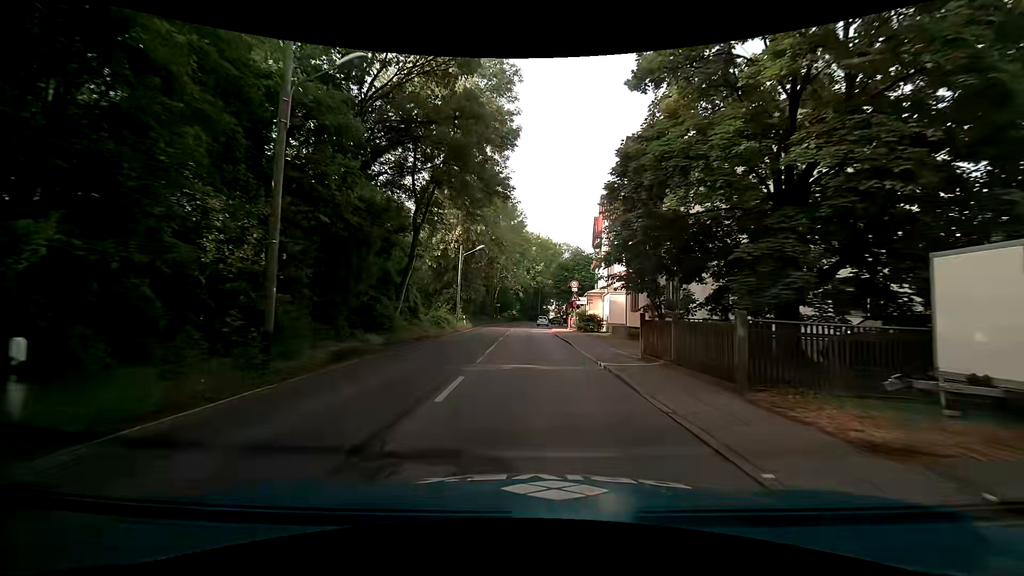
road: secondary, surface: asphalt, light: Day
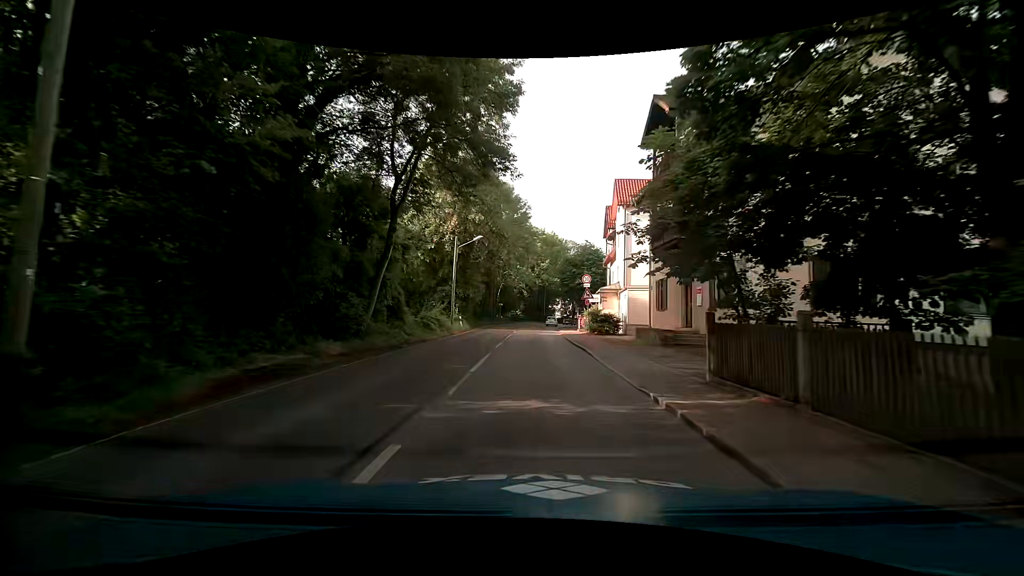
(+0.1, +5.5) m; 0°
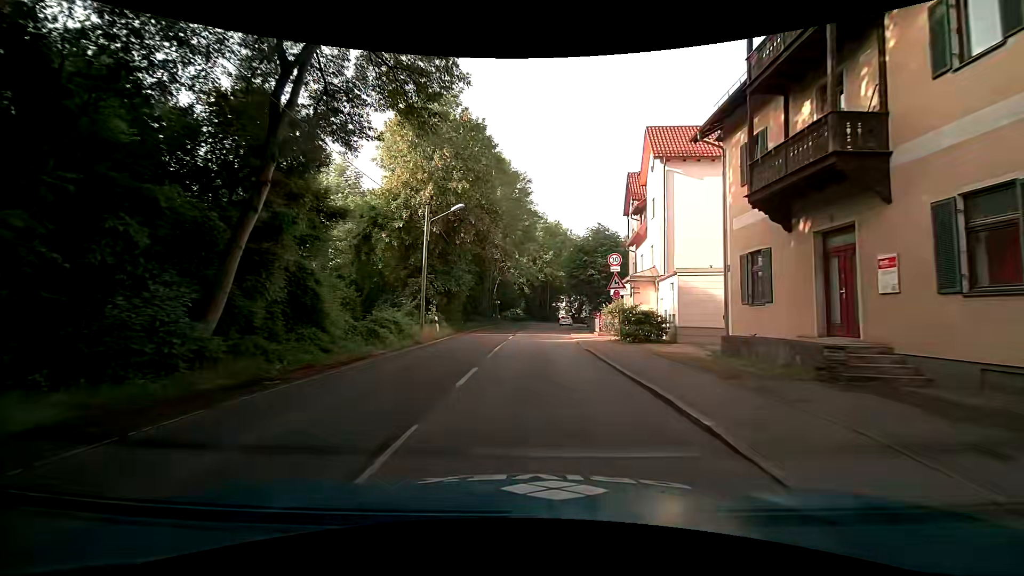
(+0.1, +11.1) m; 0°
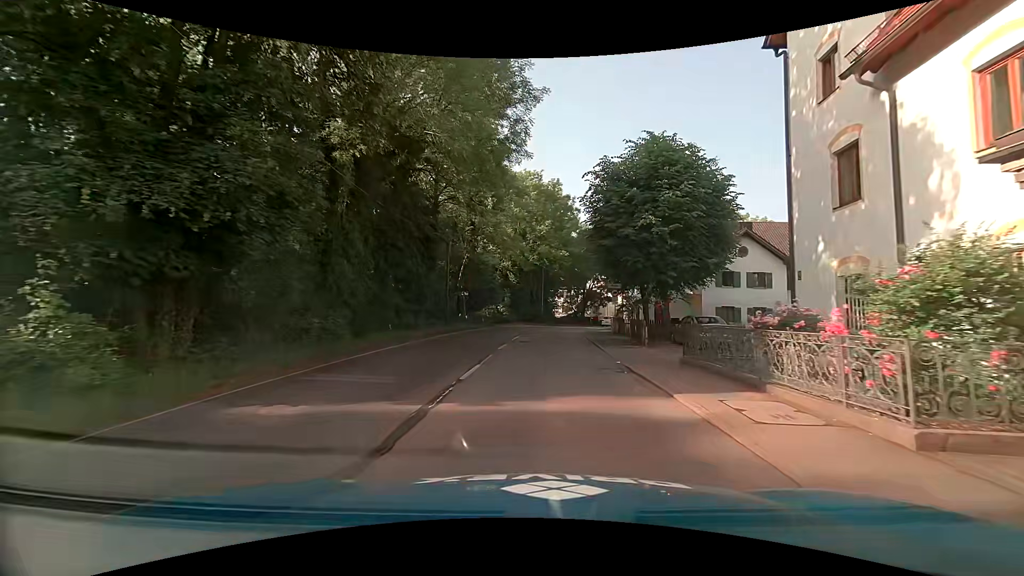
(+0.3, +26.2) m; +1°
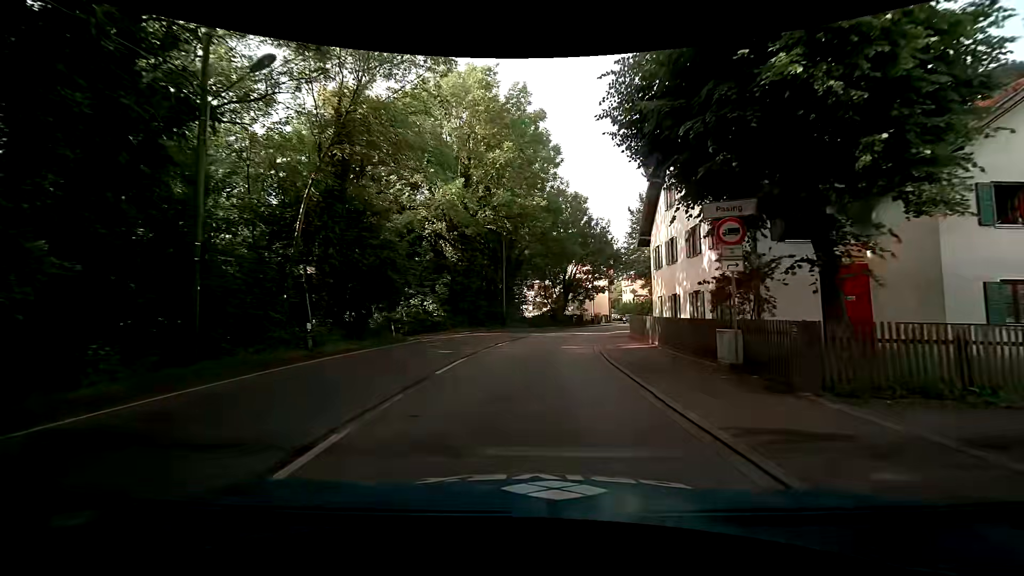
(+0.9, +25.5) m; +4°
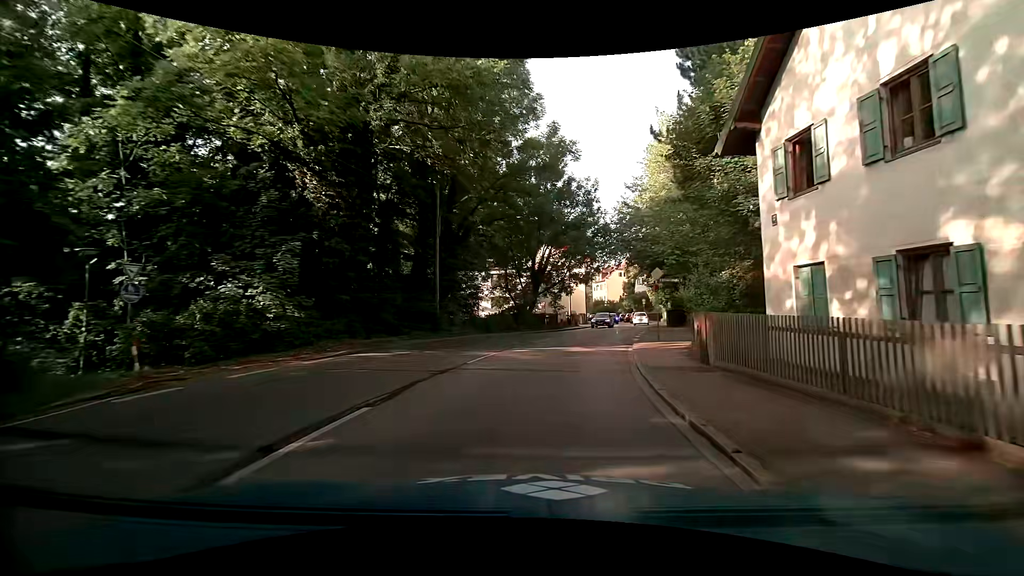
(+0.2, +17.1) m; +4°
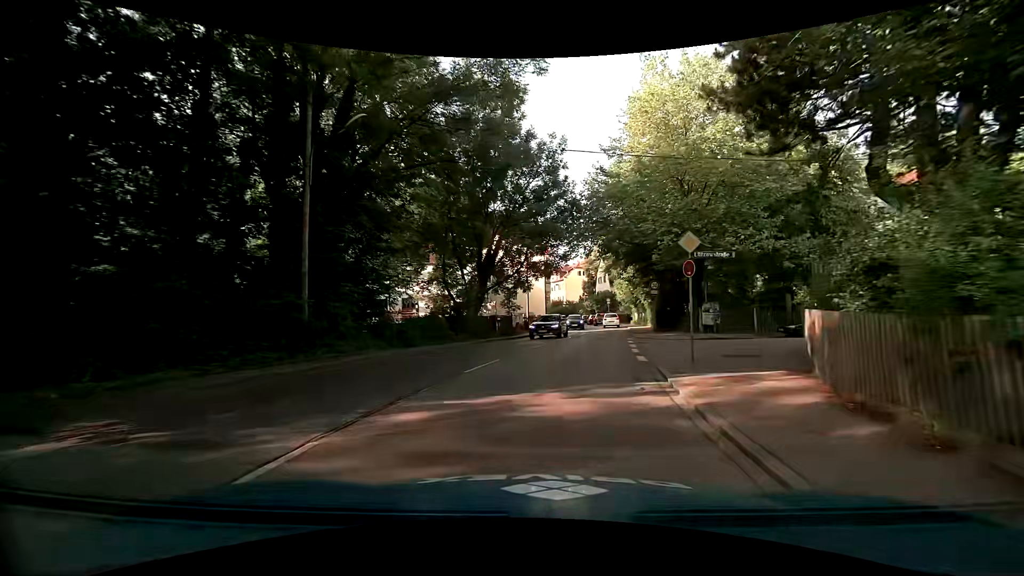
(+0.3, +10.6) m; +6°
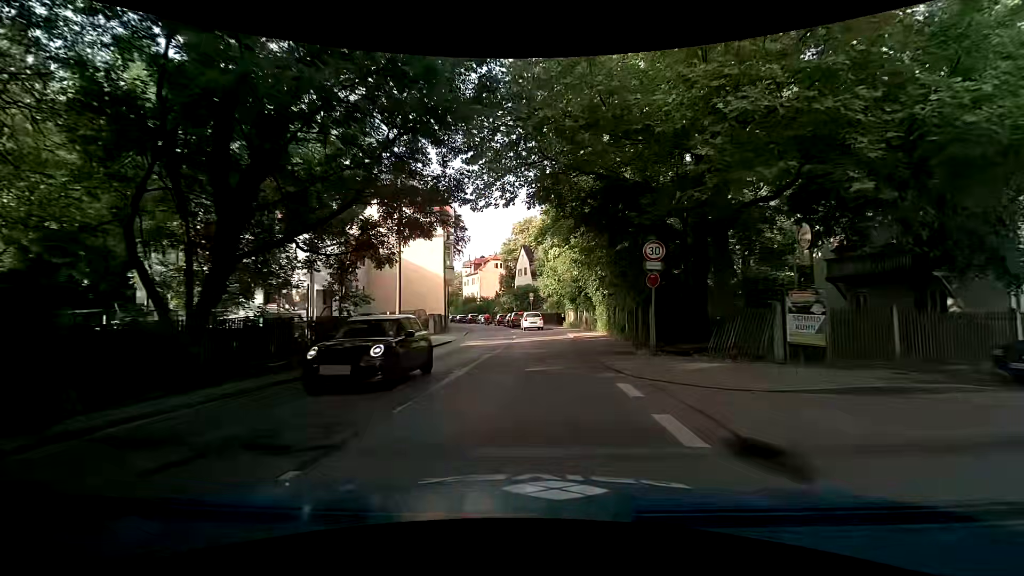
(+1.3, +18.3) m; +8°
